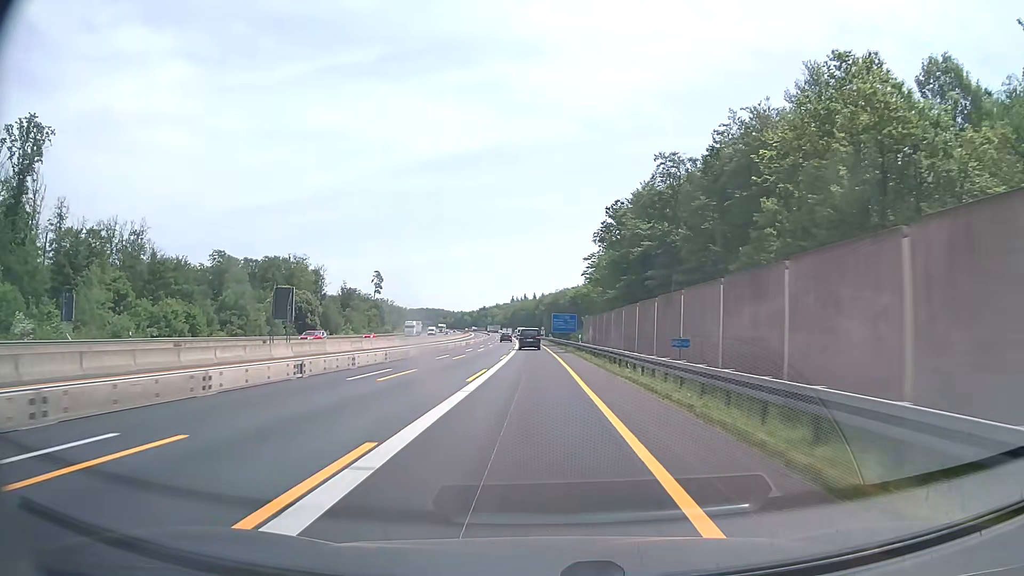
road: motorway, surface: asphalt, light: Day
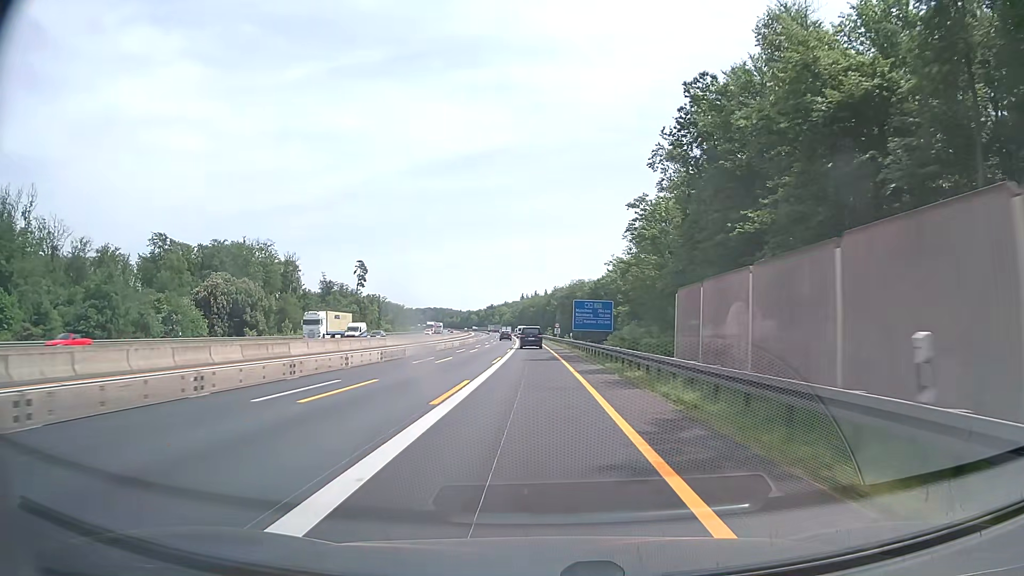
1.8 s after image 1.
(-0.3, +43.0) m; -1°
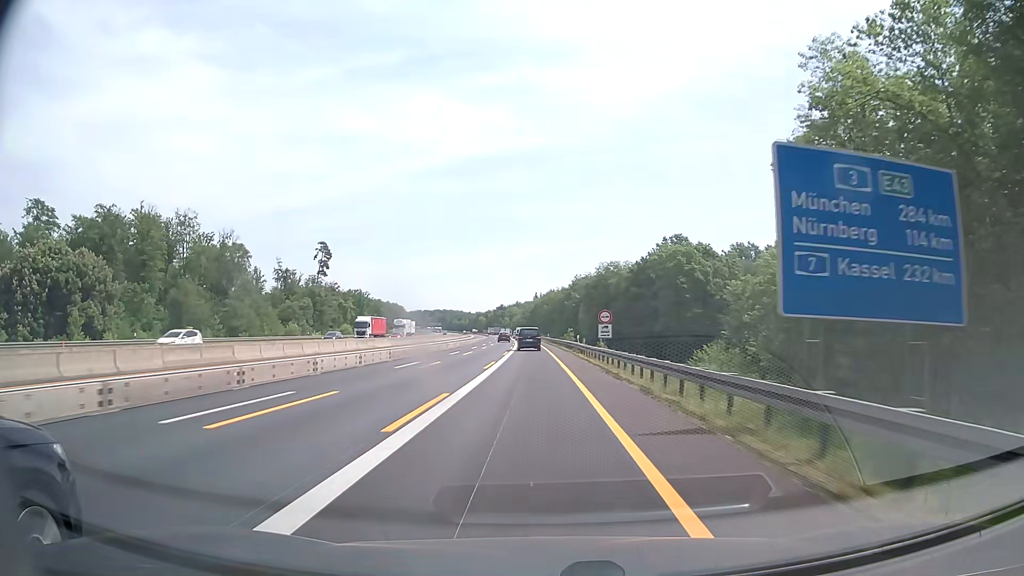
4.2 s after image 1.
(-0.5, +57.3) m; -1°
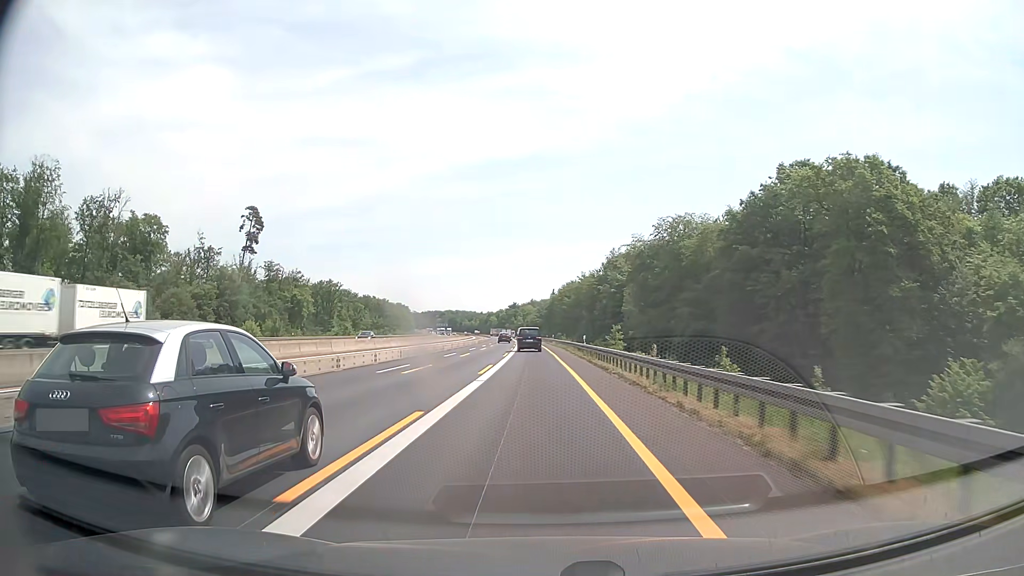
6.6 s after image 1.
(-0.8, +57.4) m; -2°
(0, +10) (0, +20) (0, +30) (0, +40) (-1, +50) (-1, +60) (-1, +70) (-1, +80) (-2, +90) (-2, +100) m
